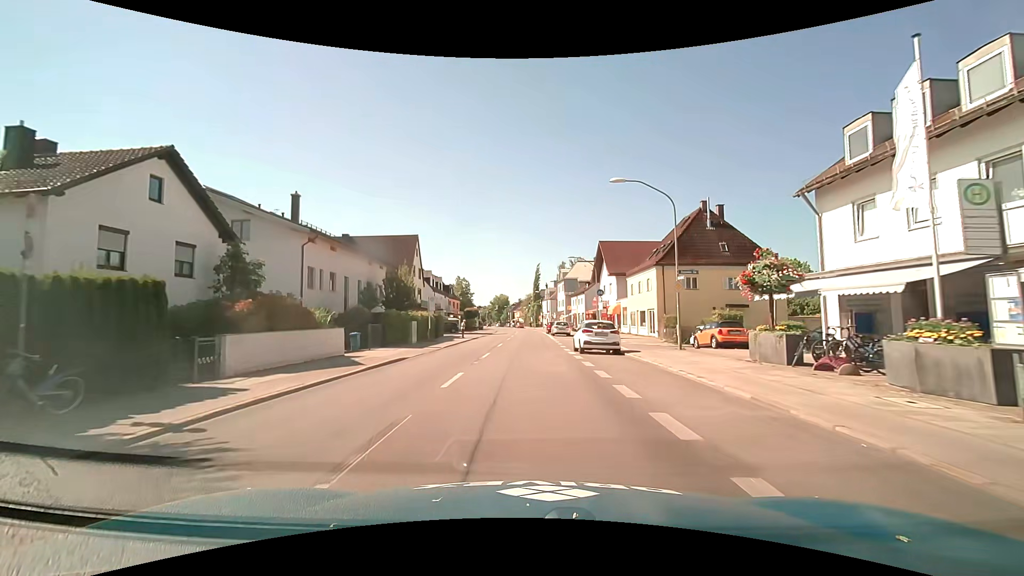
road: secondary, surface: asphalt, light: Day
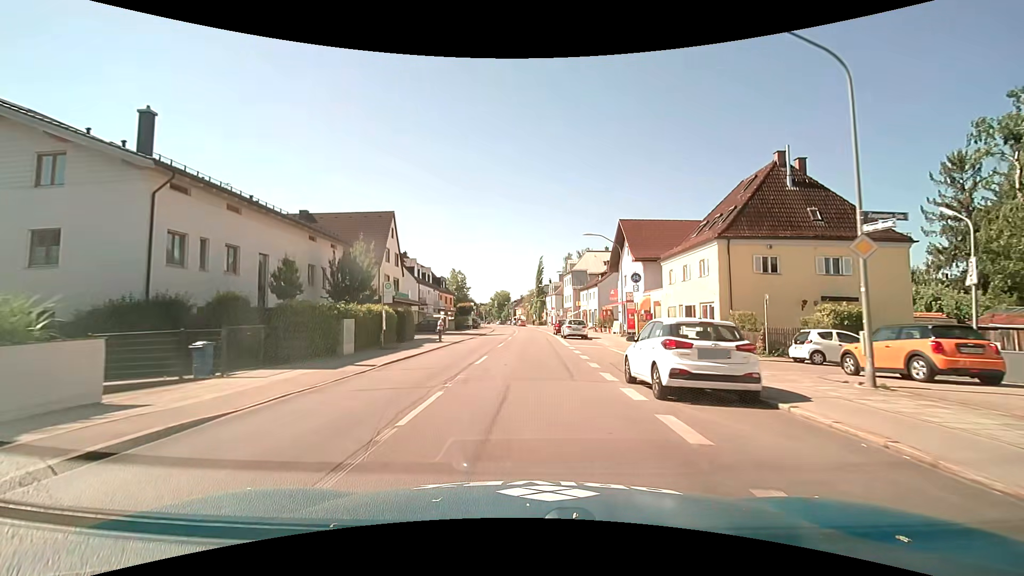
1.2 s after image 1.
(-0.1, +12.7) m; -1°
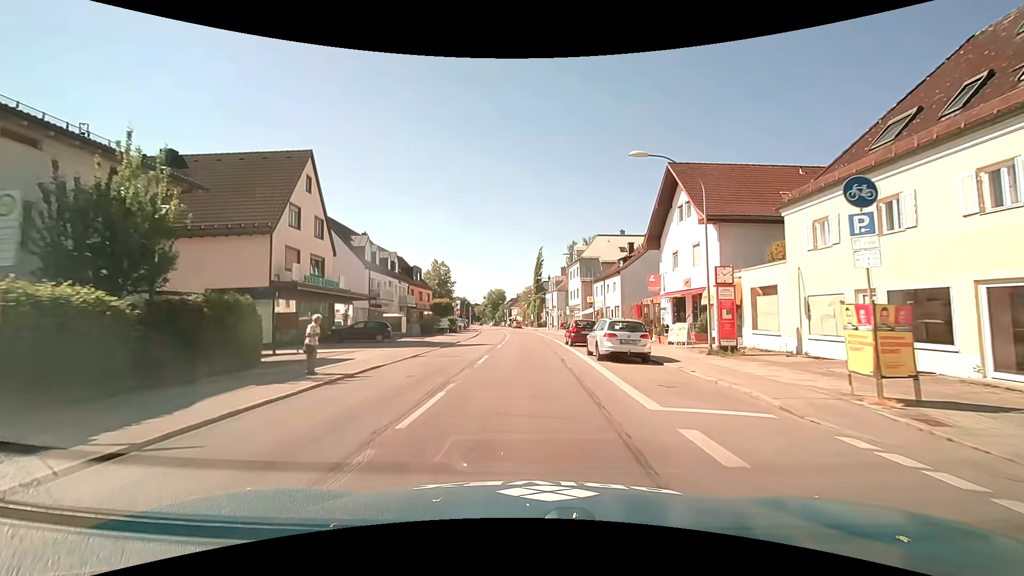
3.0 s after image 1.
(+0.1, +19.1) m; 0°
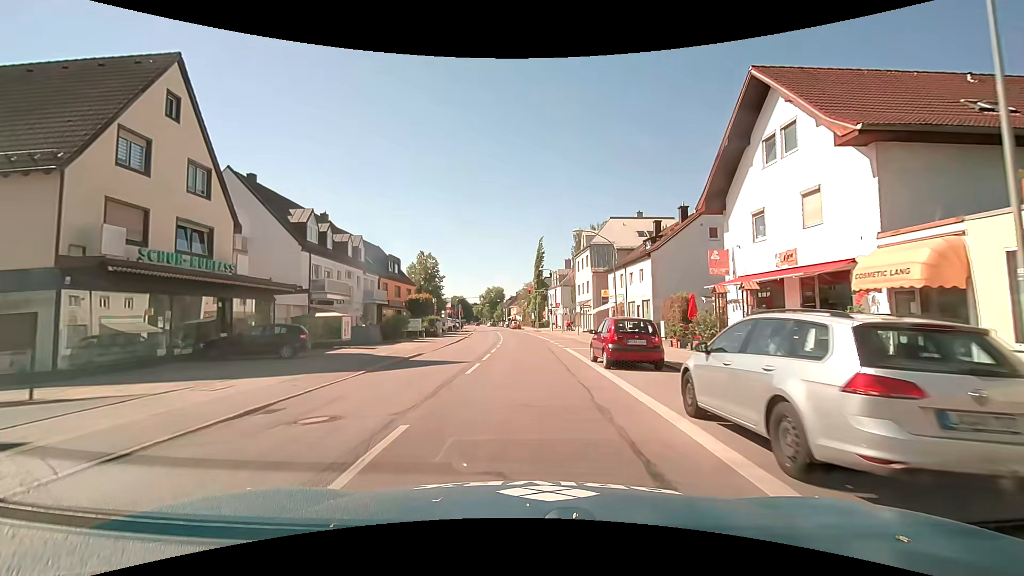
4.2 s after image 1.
(0.0, +12.5) m; 0°
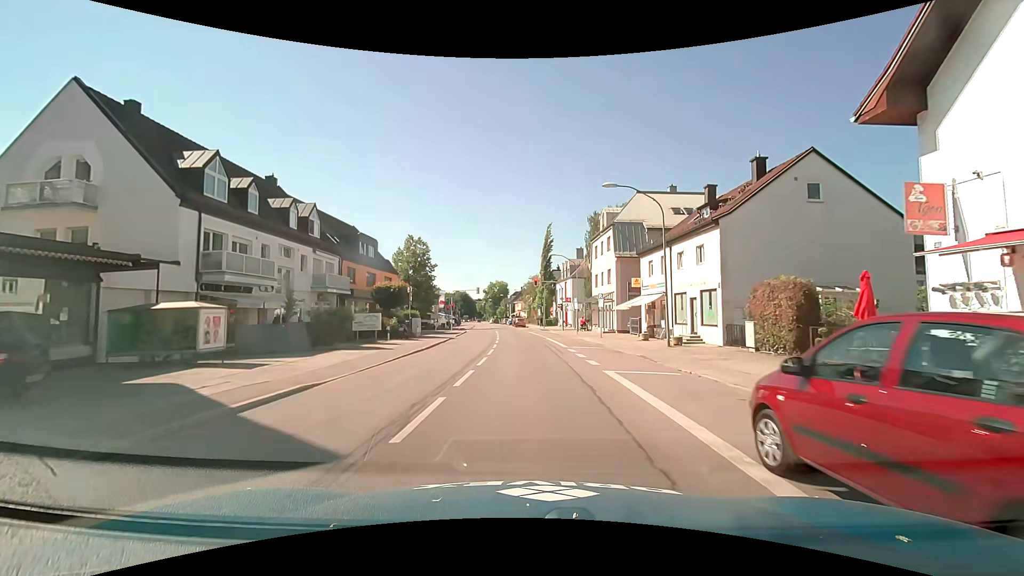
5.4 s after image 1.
(-0.1, +12.0) m; 0°
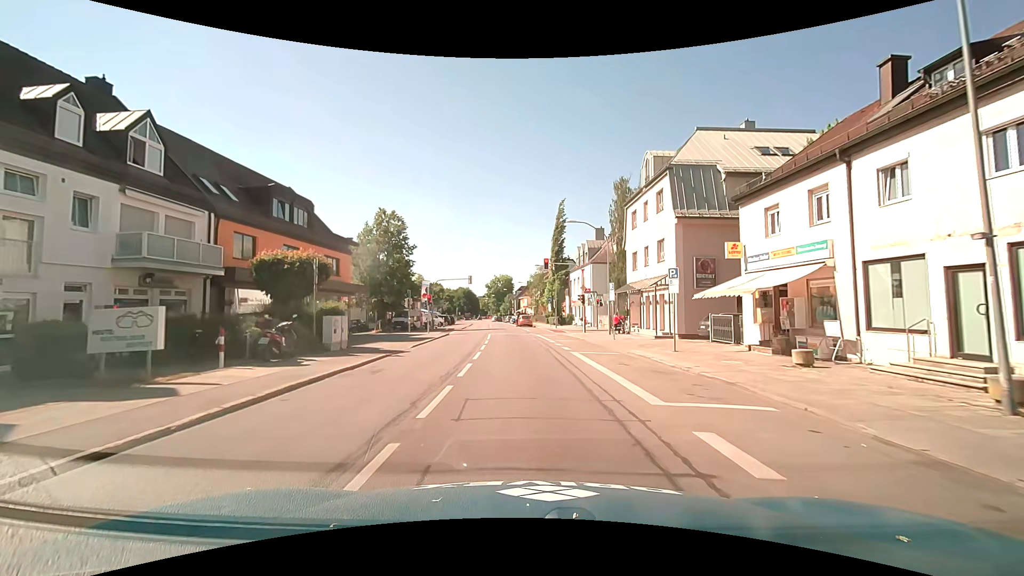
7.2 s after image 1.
(-0.2, +16.7) m; -1°
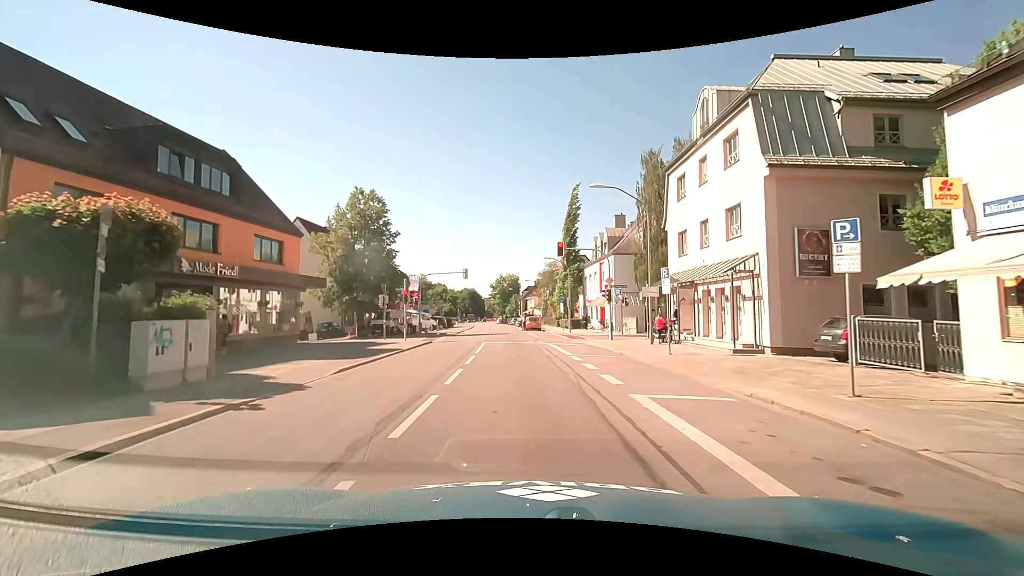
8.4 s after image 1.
(-0.1, +9.9) m; -1°
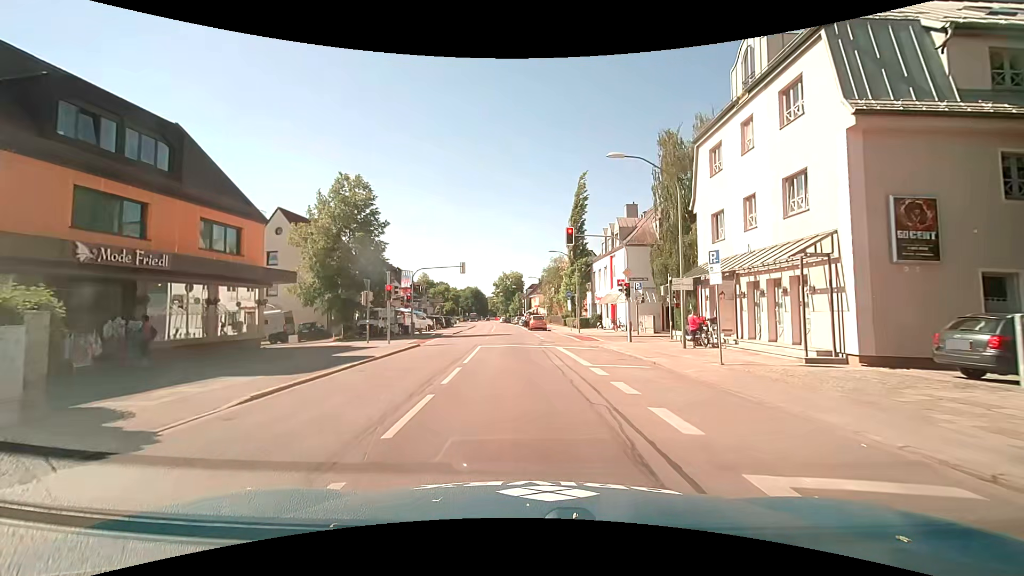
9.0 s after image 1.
(0.0, +4.5) m; 0°
